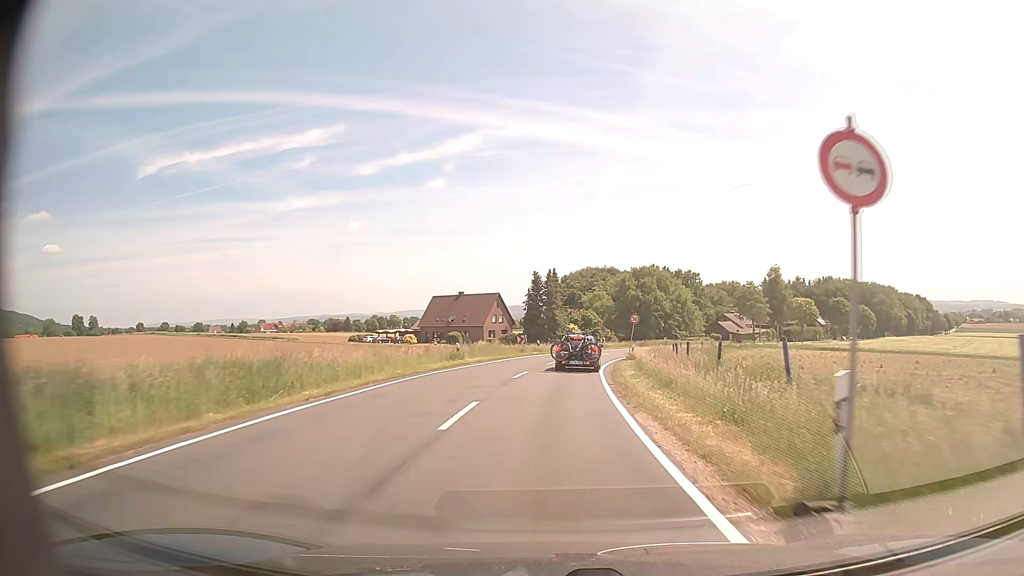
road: tertiary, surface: asphalt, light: Day
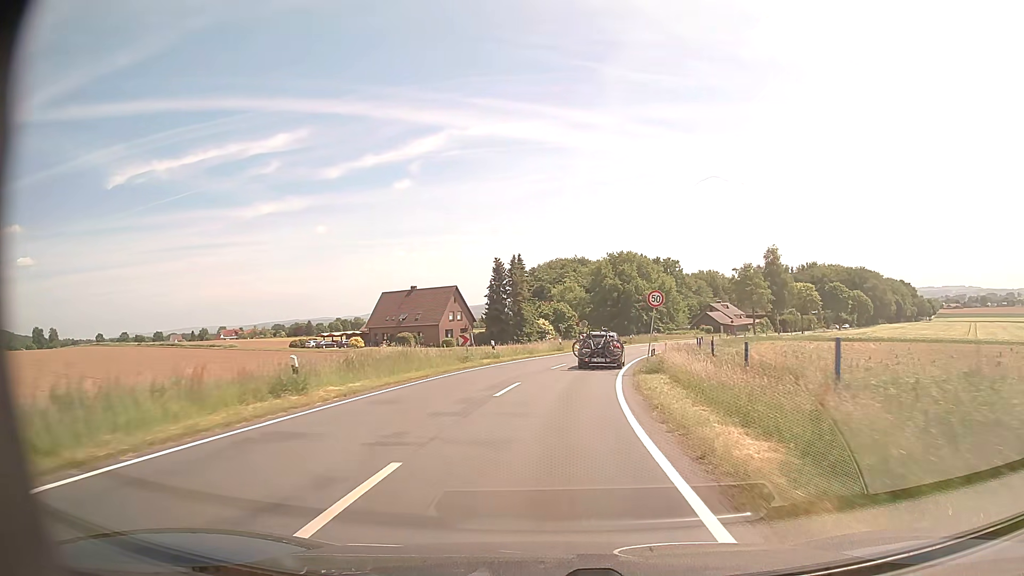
(+0.4, +18.1) m; +3°
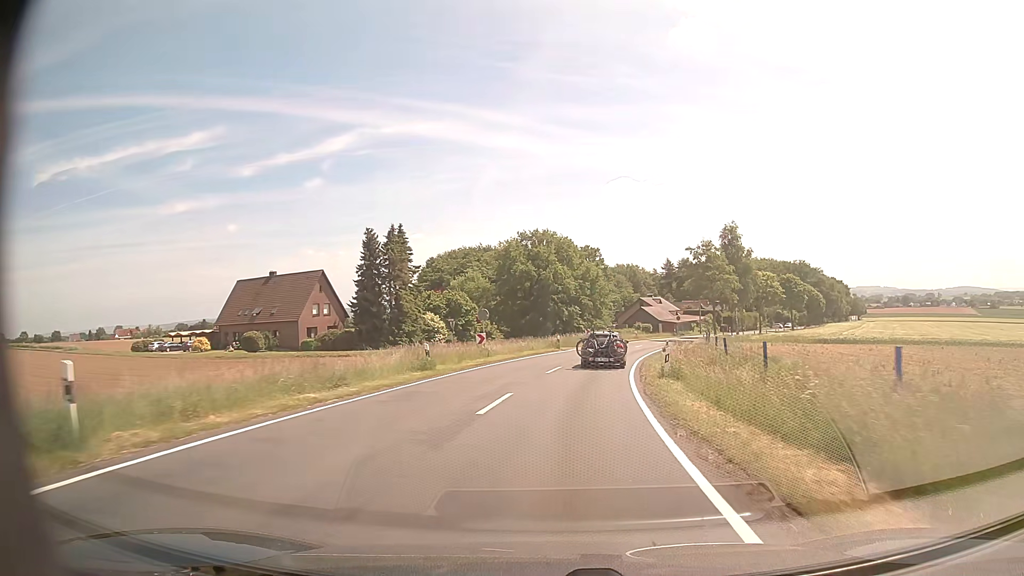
(+1.5, +27.1) m; +8°
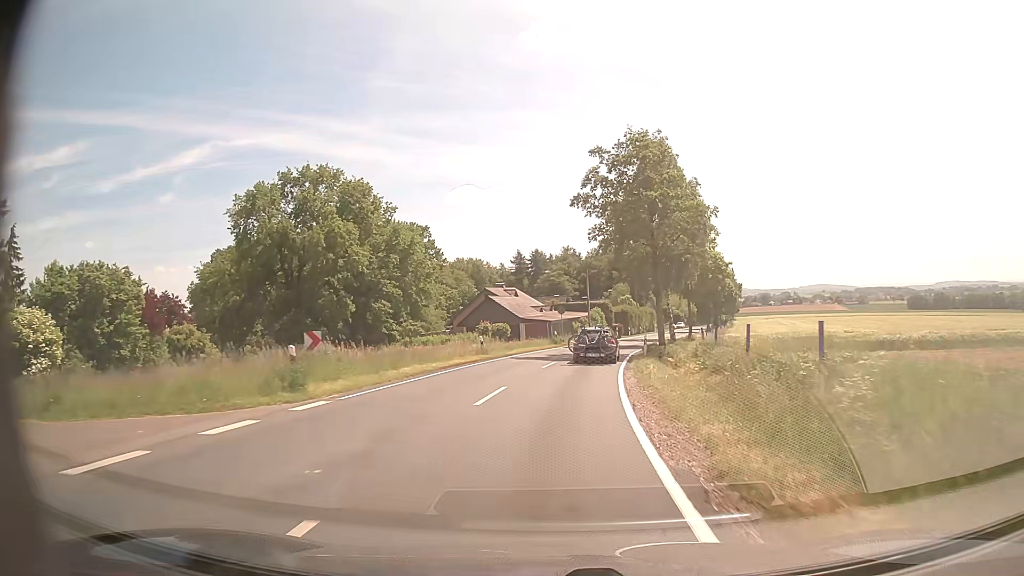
(+5.5, +45.6) m; +13°
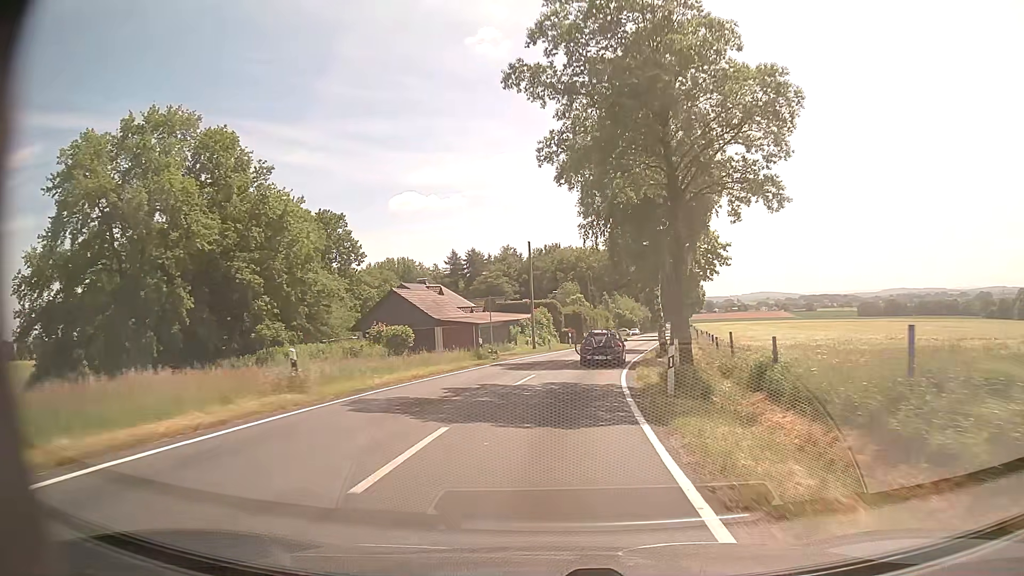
(+0.8, +18.7) m; +5°
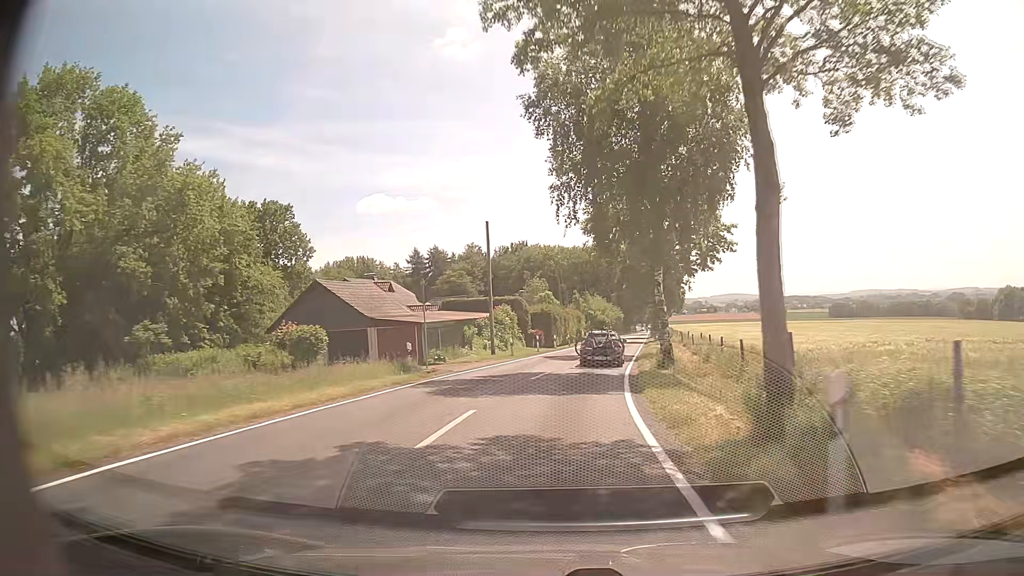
(+0.2, +9.5) m; +3°
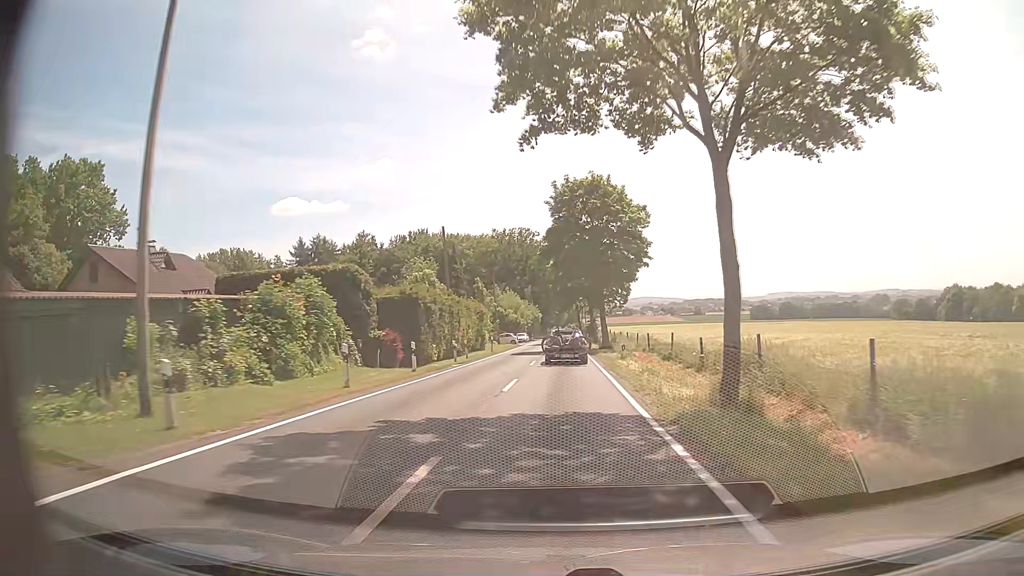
(+1.9, +28.5) m; +7°
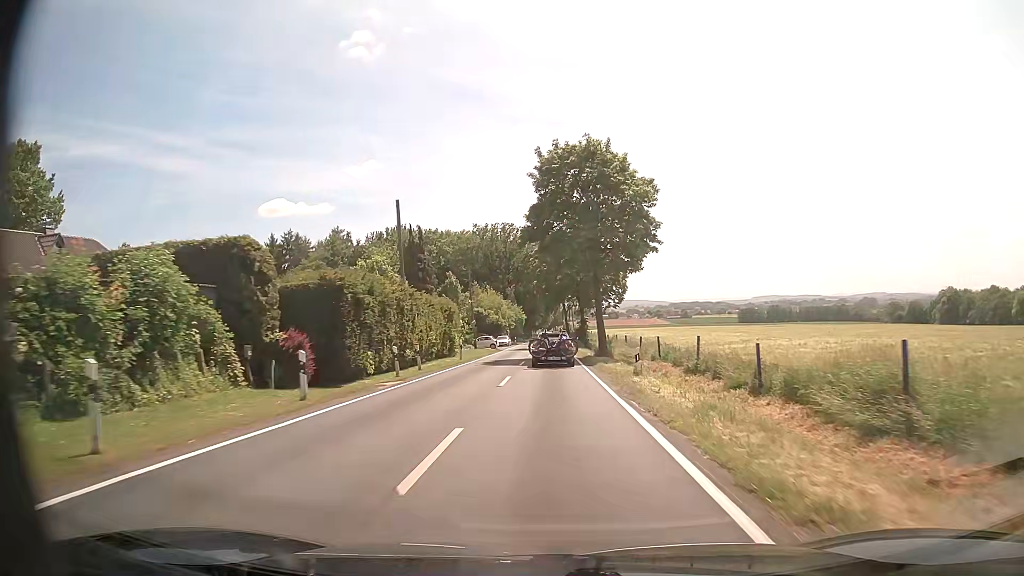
(+0.1, +9.5) m; +1°
(0, +10) (0, +20) (0, +30) (0, +40) (0, +50) (0, +60) (0, +70) (0, +80) (0, +90) (0, +100) m
